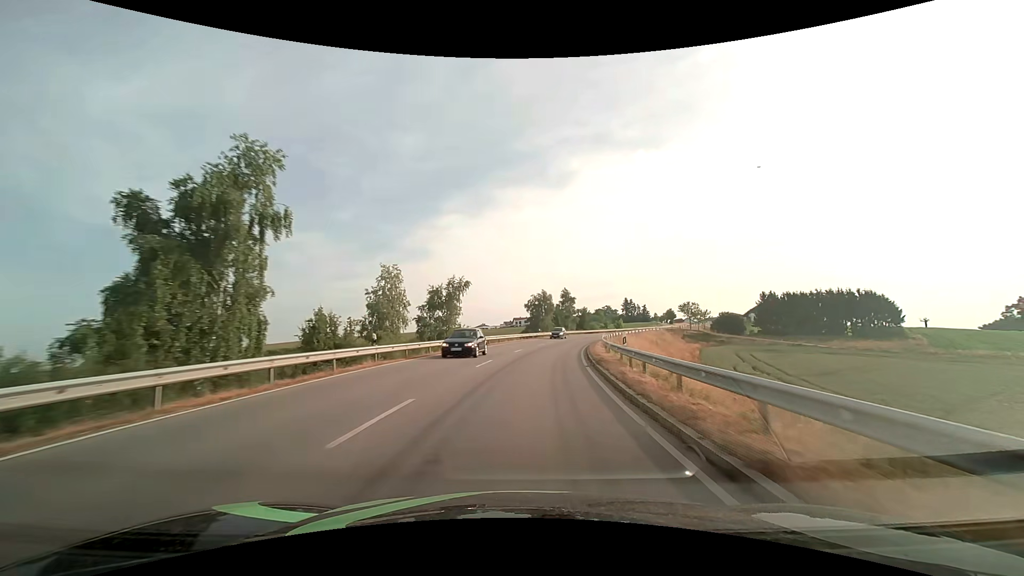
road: secondary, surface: asphalt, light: Day
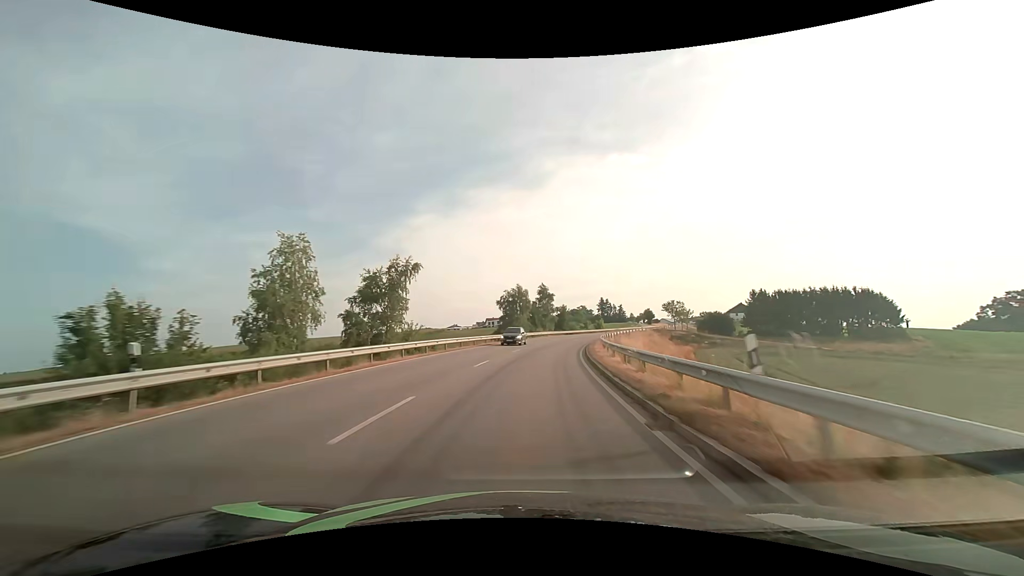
(+0.3, +12.2) m; +3°
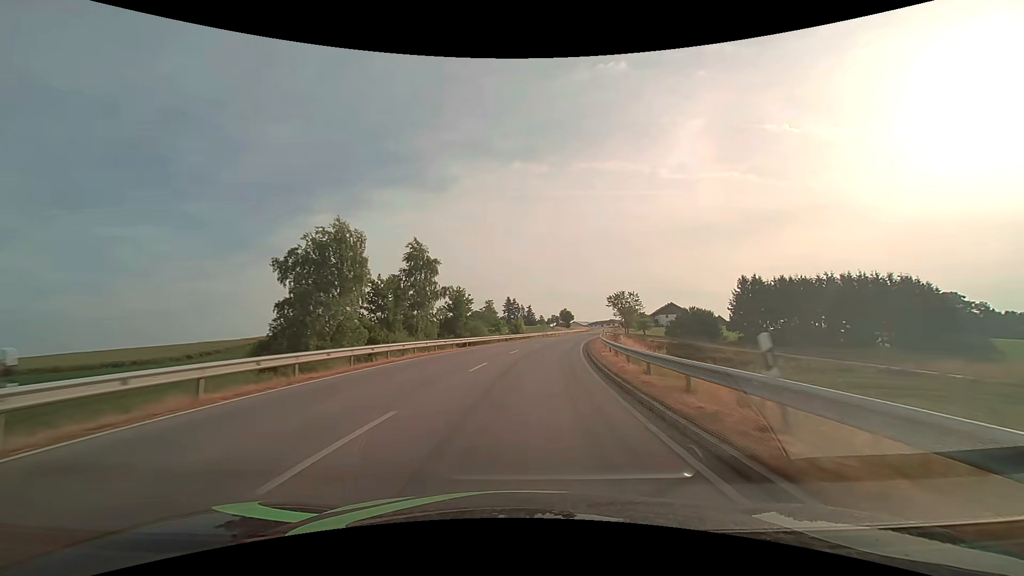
(+4.9, +49.1) m; +11°
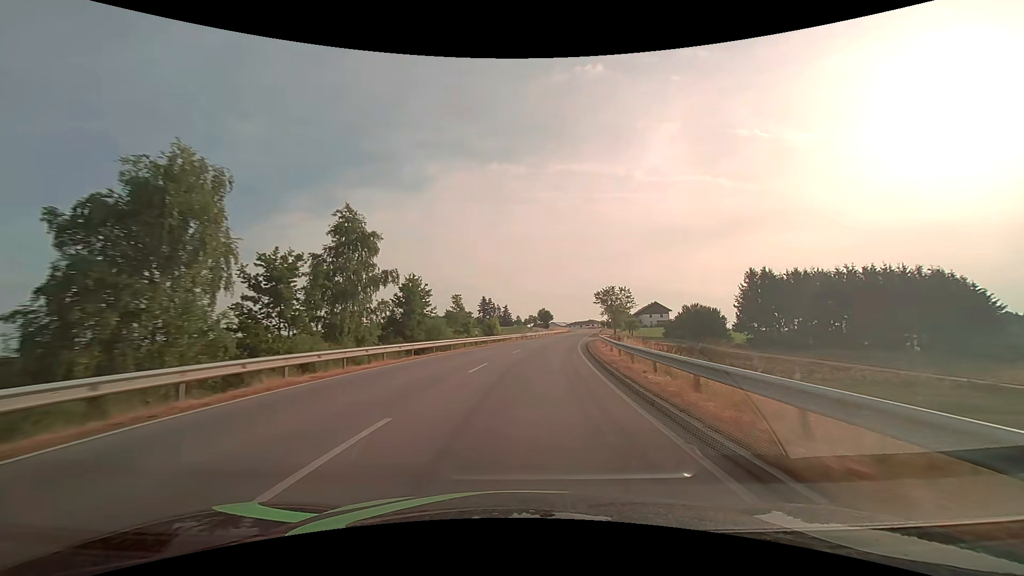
(+0.3, +12.5) m; +3°
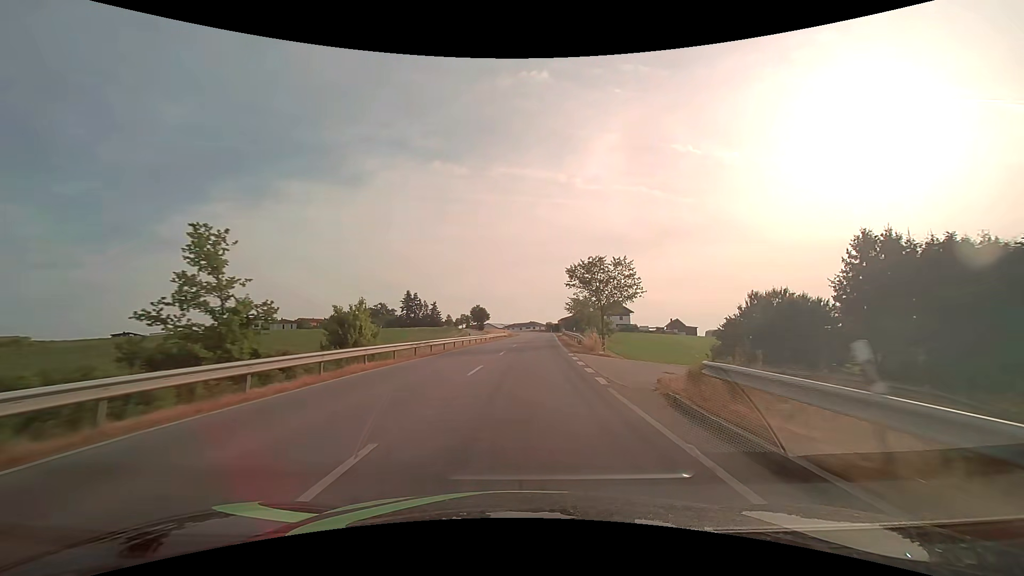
(+2.5, +37.4) m; +8°
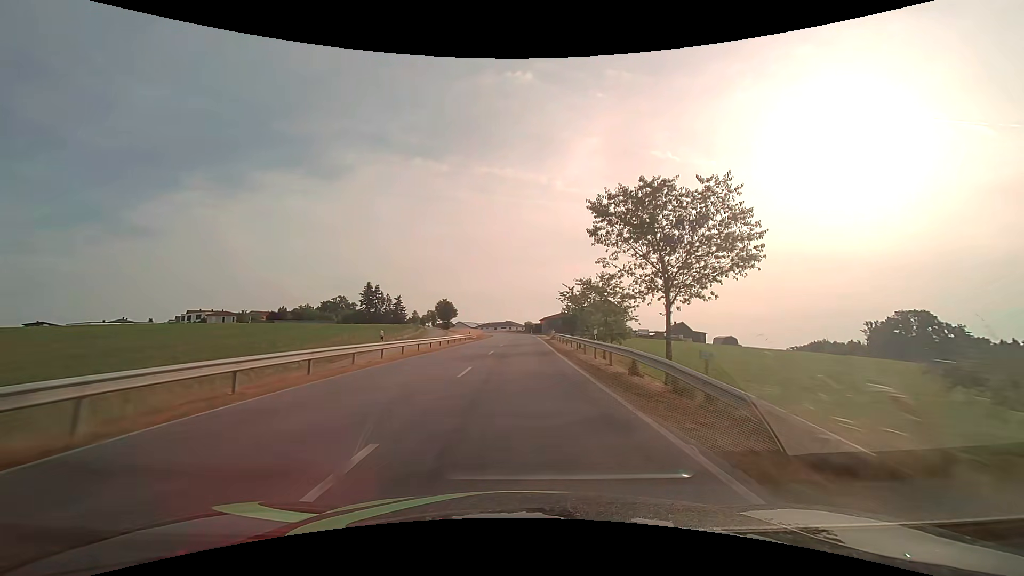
(+0.5, +24.0) m; +3°
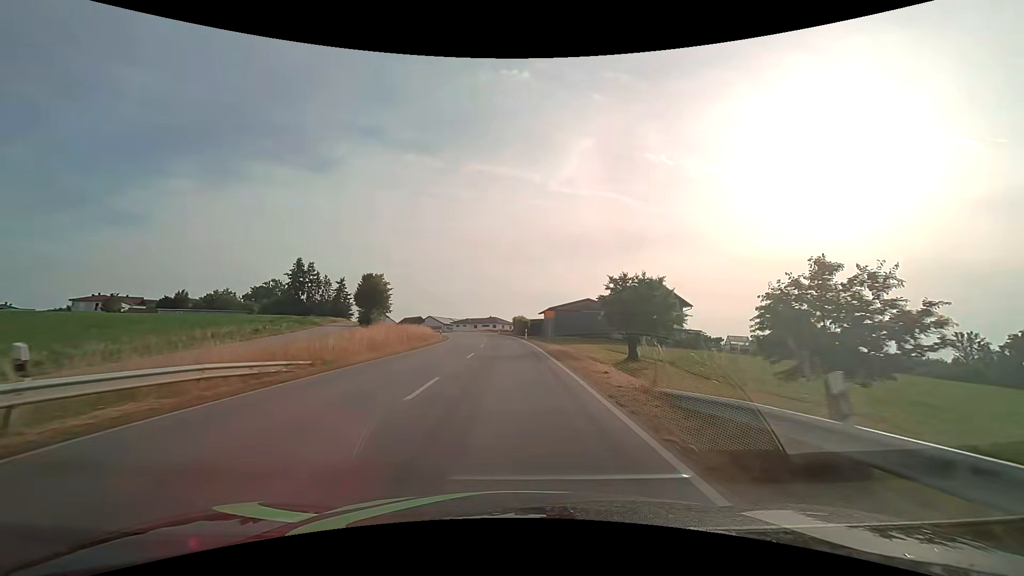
(+1.1, +52.1) m; +1°
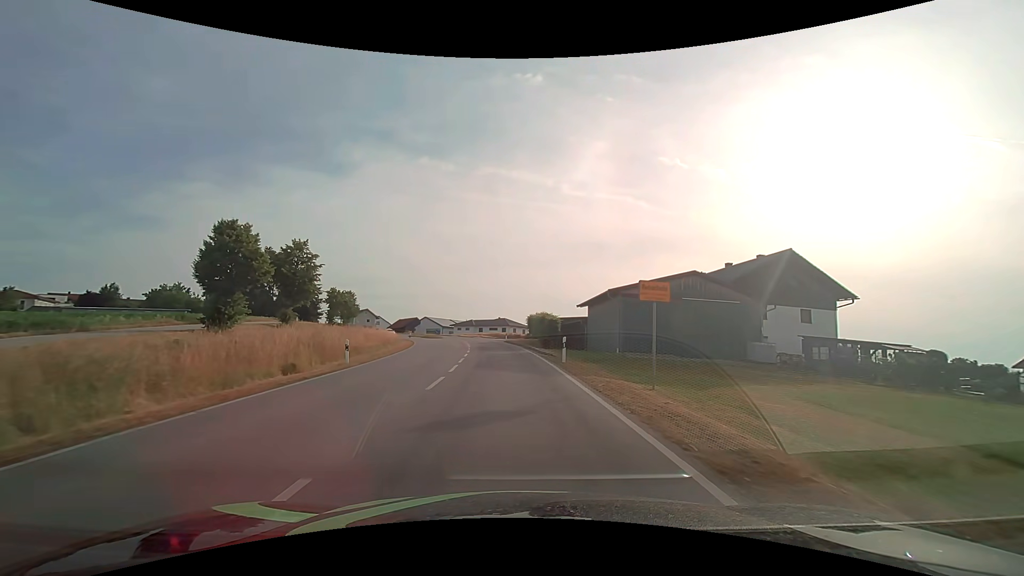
(-0.4, +32.0) m; -2°
